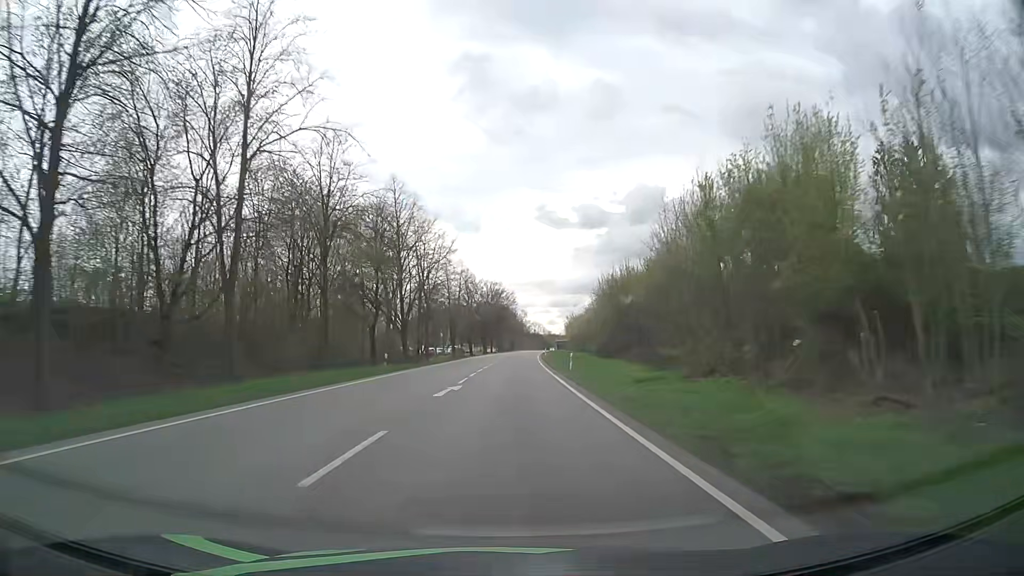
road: primary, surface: asphalt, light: Day
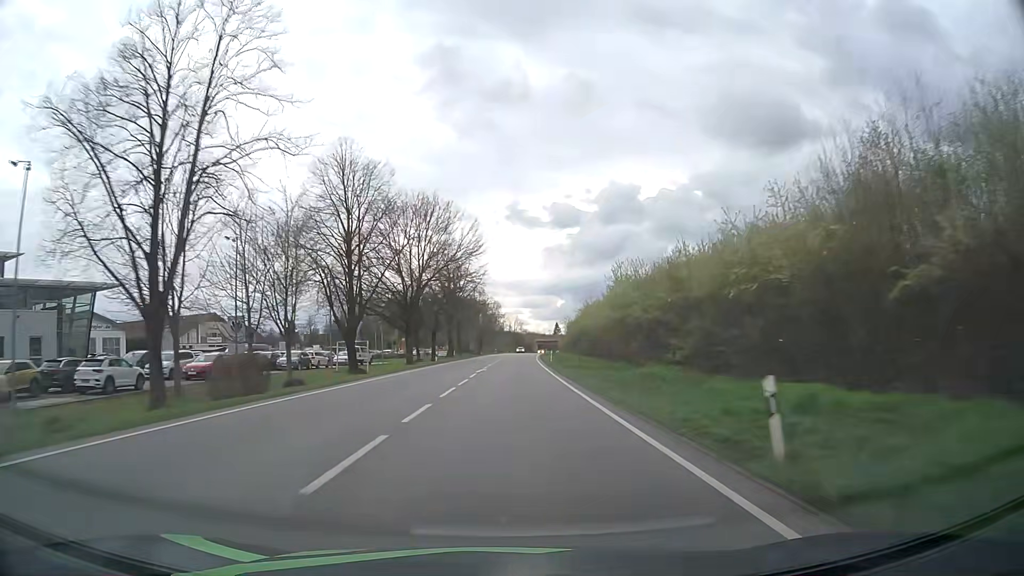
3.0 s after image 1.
(+1.6, +77.8) m; +2°
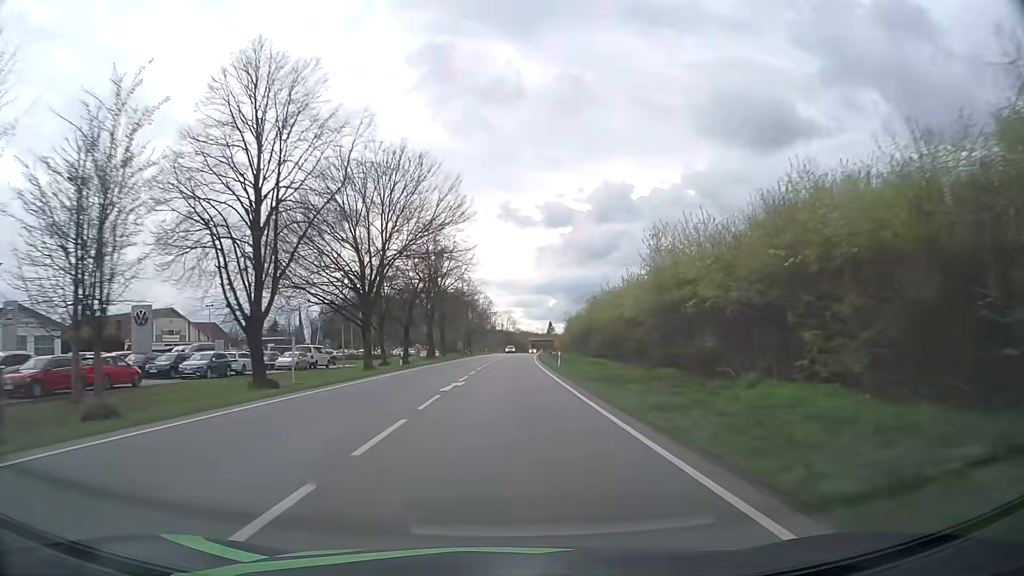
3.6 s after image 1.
(+0.1, +15.5) m; +1°
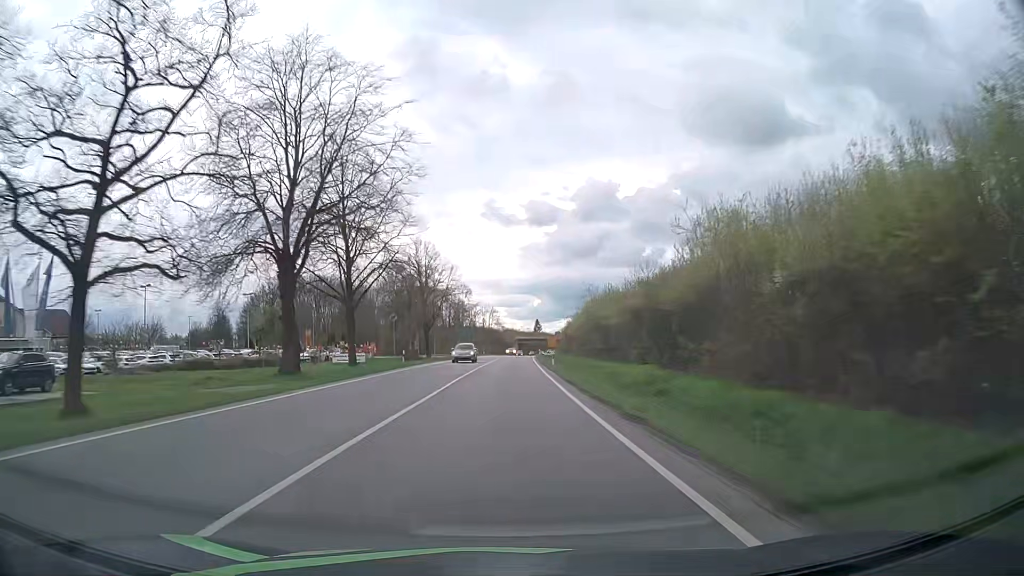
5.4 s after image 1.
(+0.6, +46.7) m; +1°
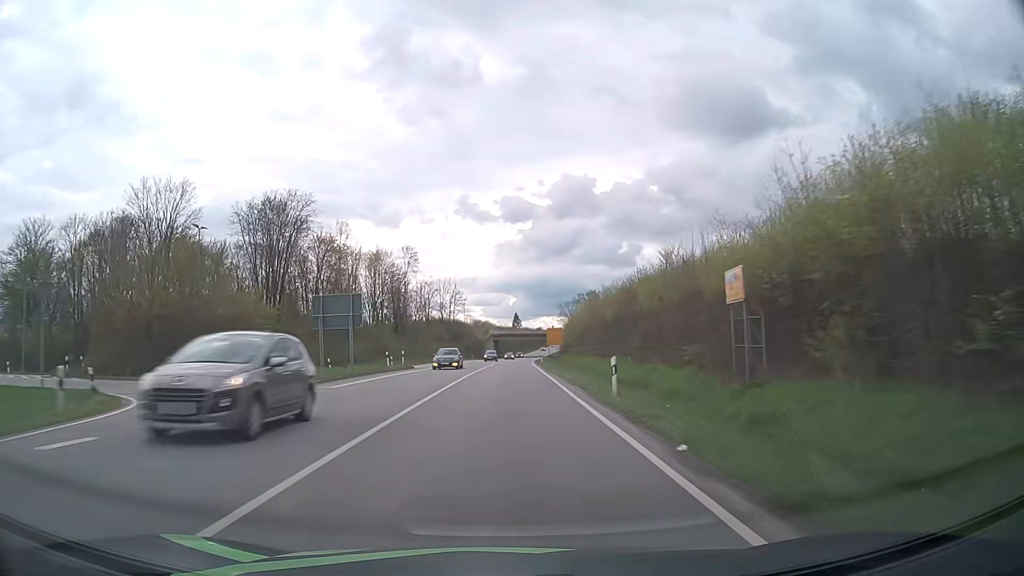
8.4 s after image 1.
(+1.4, +77.9) m; +2°
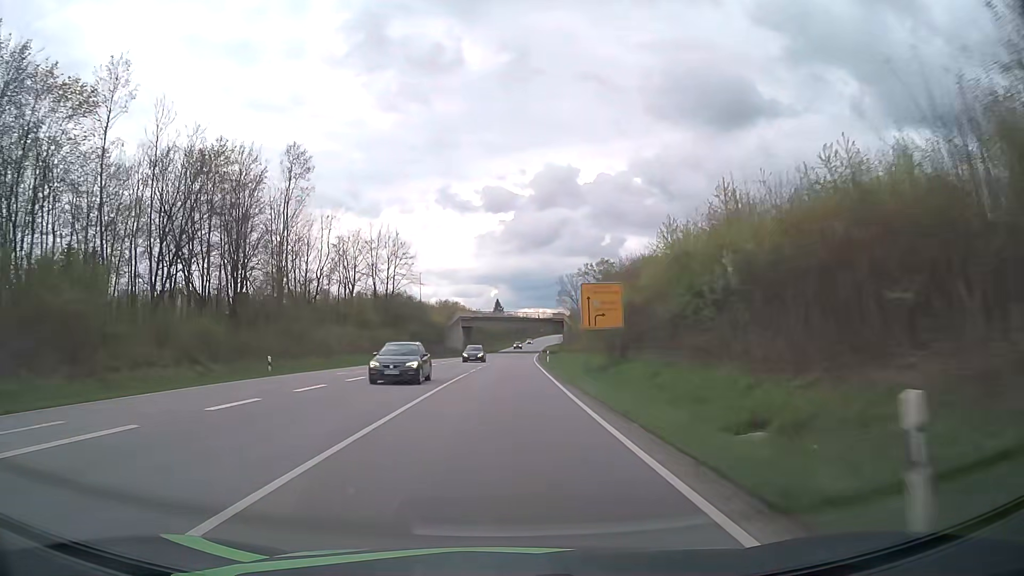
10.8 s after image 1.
(+0.7, +62.4) m; +1°
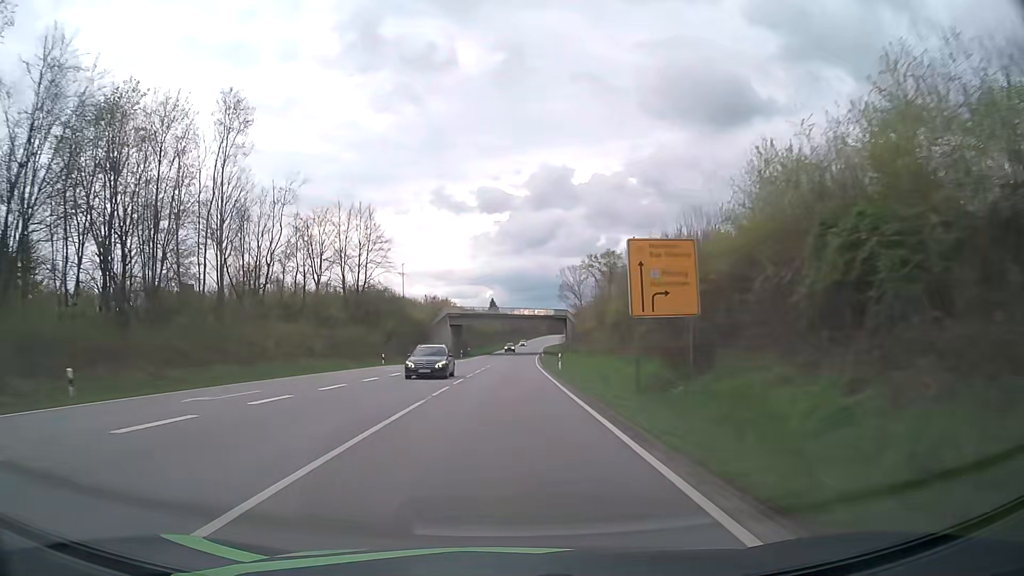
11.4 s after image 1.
(+0.1, +15.6) m; 0°
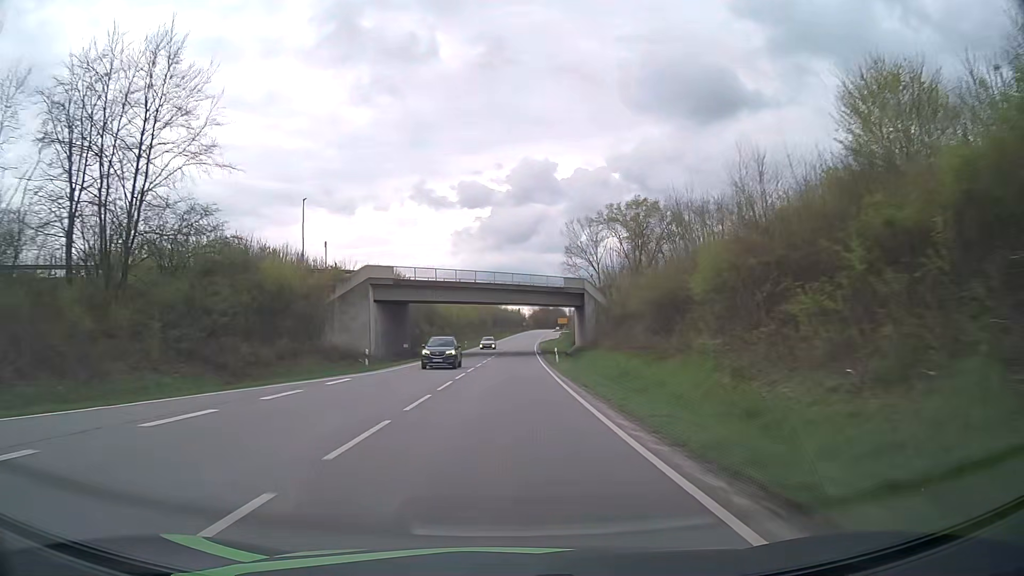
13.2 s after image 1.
(+0.5, +47.1) m; +2°
(0, +10) (0, +20) (0, +30) (0, +40) (+1, +50) (+1, +60) (+1, +70) (+1, +80) (+1, +90) (+2, +100) m
